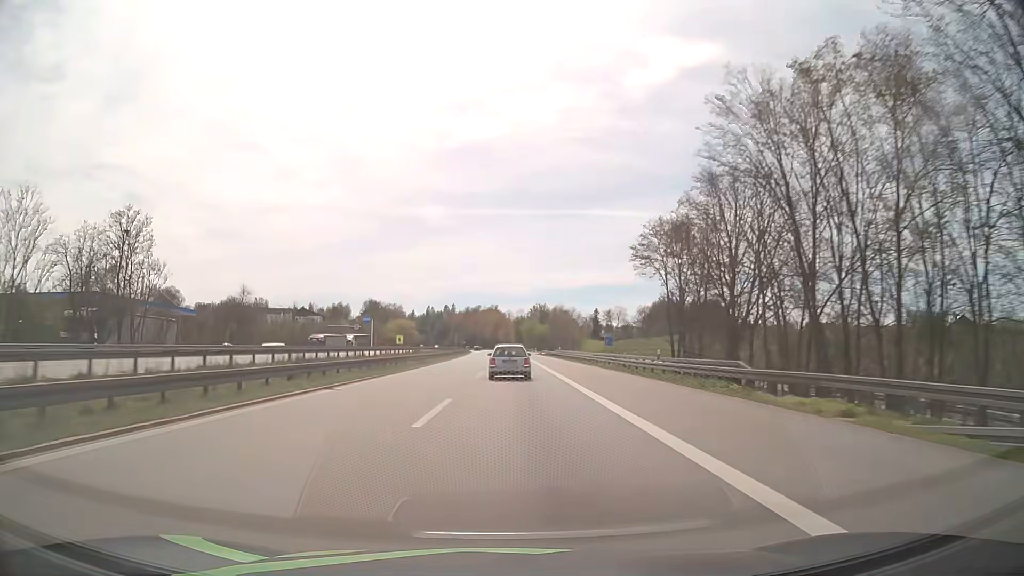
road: motorway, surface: asphalt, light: Day
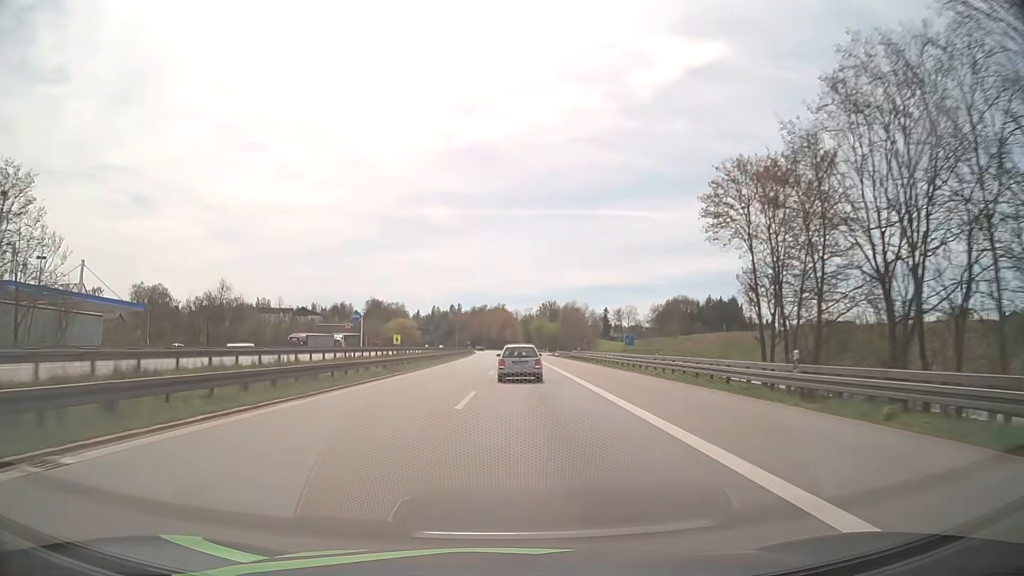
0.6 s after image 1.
(-0.1, +14.5) m; -1°
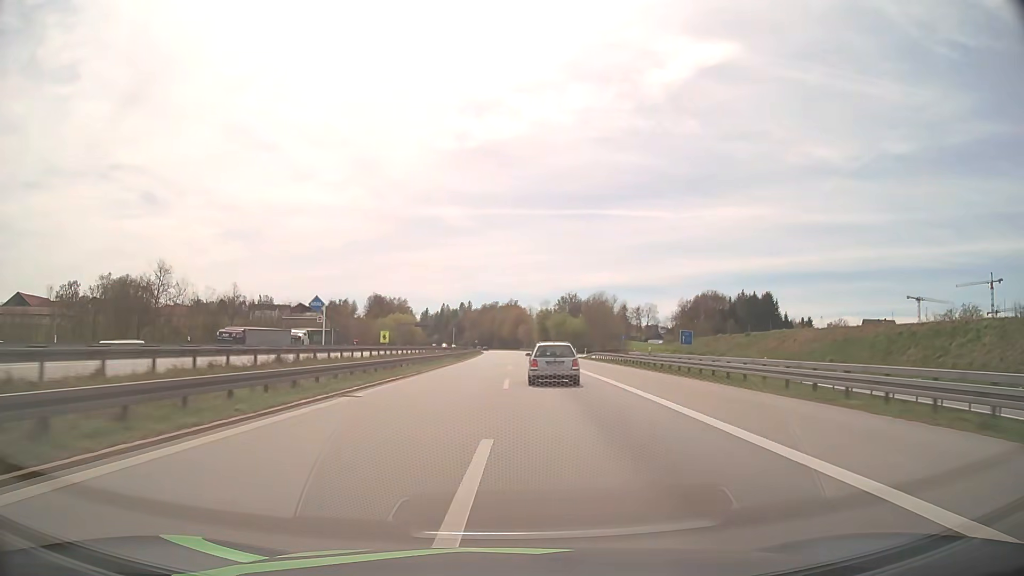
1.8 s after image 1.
(-0.3, +29.0) m; -1°
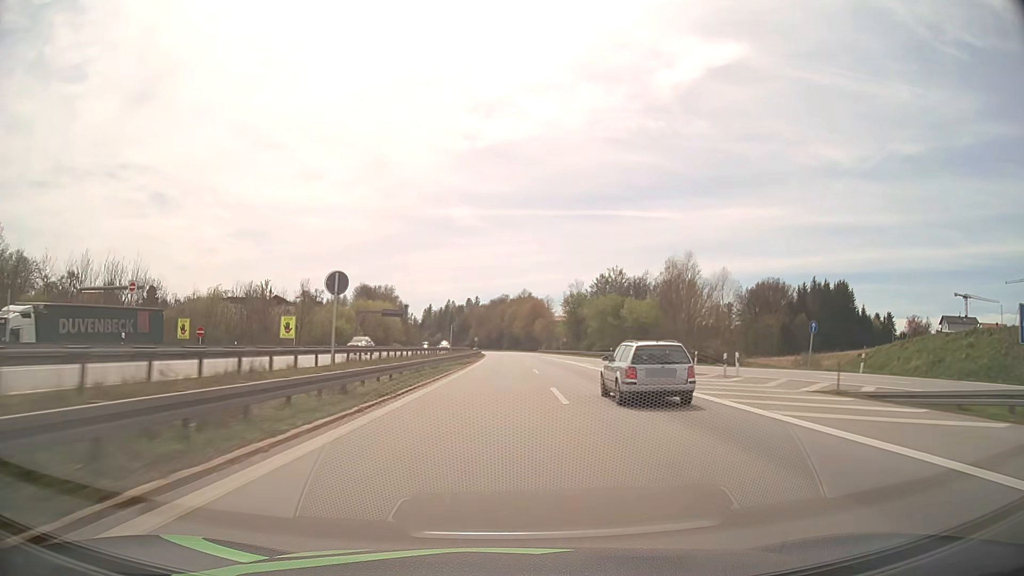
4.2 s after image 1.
(-0.6, +59.3) m; -1°
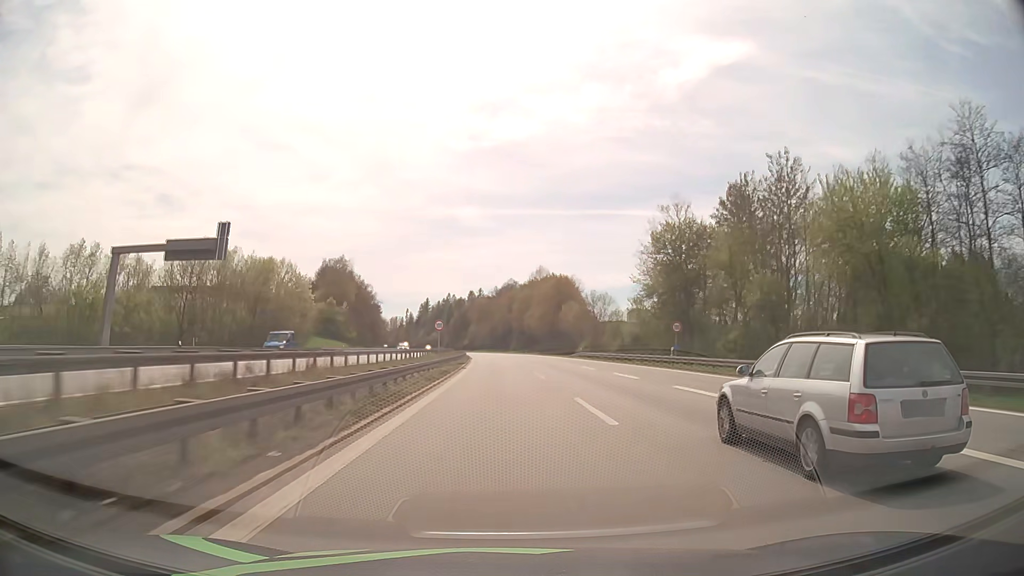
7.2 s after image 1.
(-0.2, +75.9) m; -1°
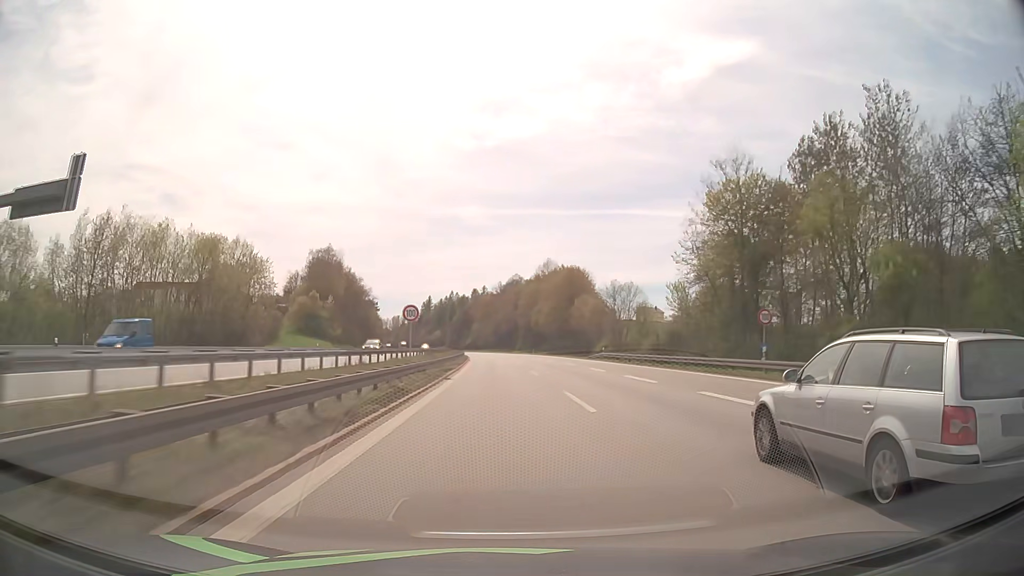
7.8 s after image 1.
(0.0, +15.3) m; 0°
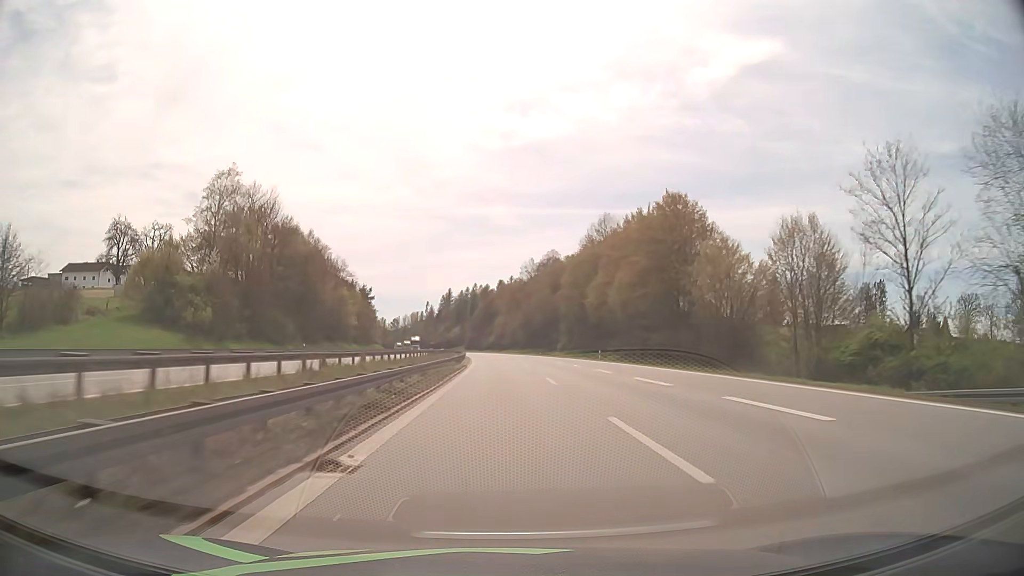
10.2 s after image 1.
(-1.3, +61.0) m; -2°
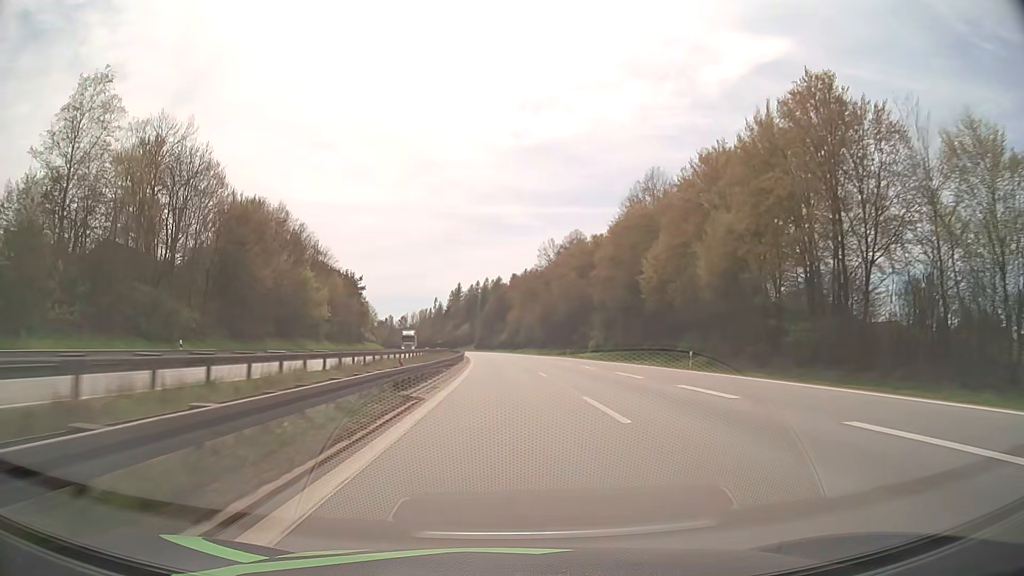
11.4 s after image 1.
(-0.3, +30.5) m; -1°
(0, +10) (0, +20) (0, +30) (-1, +40) (-1, +50) (-1, +60) (-2, +70) (-2, +80) (-3, +90) (-3, +100) m
